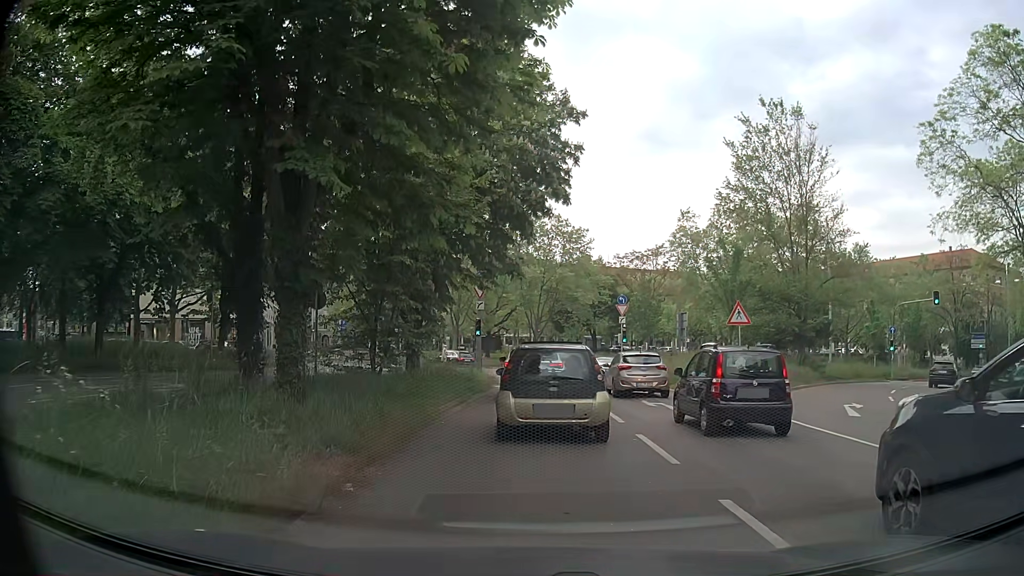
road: primary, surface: asphalt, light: Day
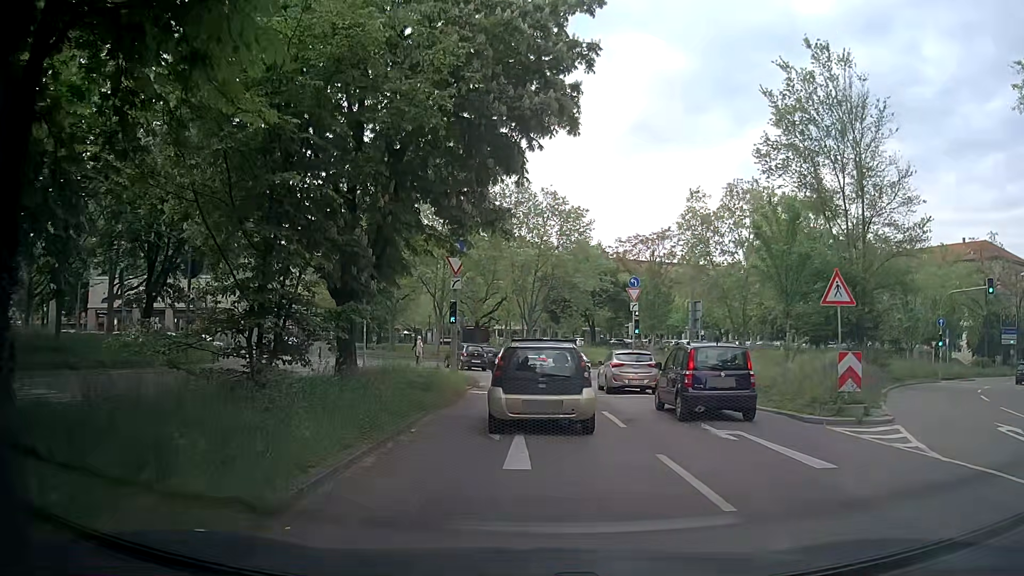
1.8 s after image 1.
(-0.2, +8.0) m; +1°
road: secondary_link
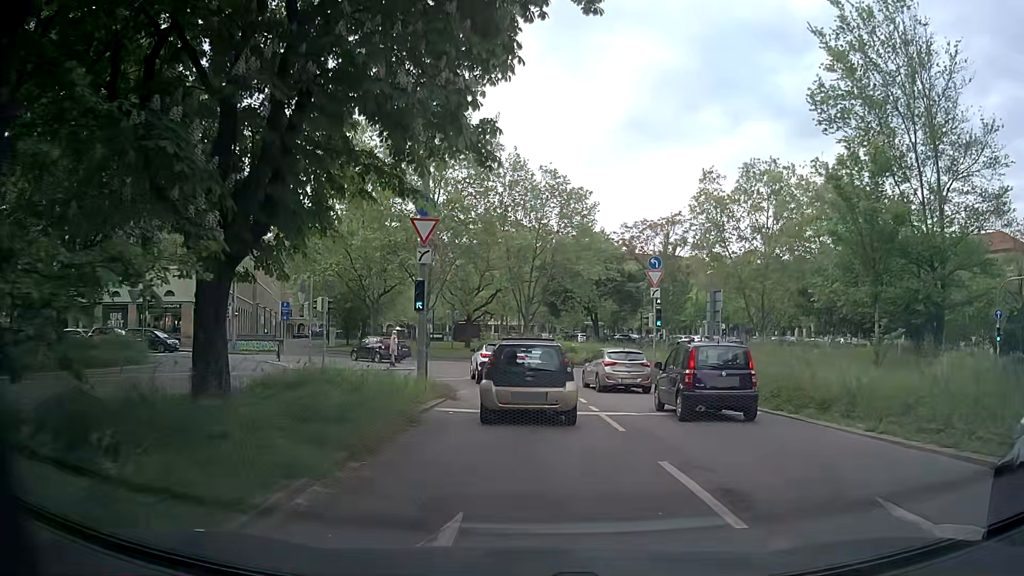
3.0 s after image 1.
(0.0, +6.9) m; 0°
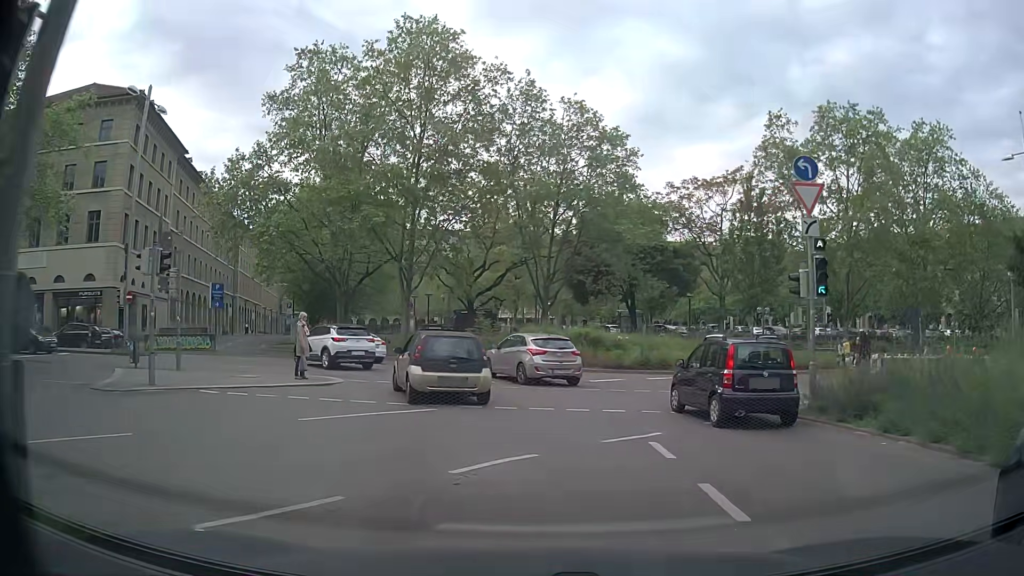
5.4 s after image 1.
(-0.3, +15.5) m; -2°
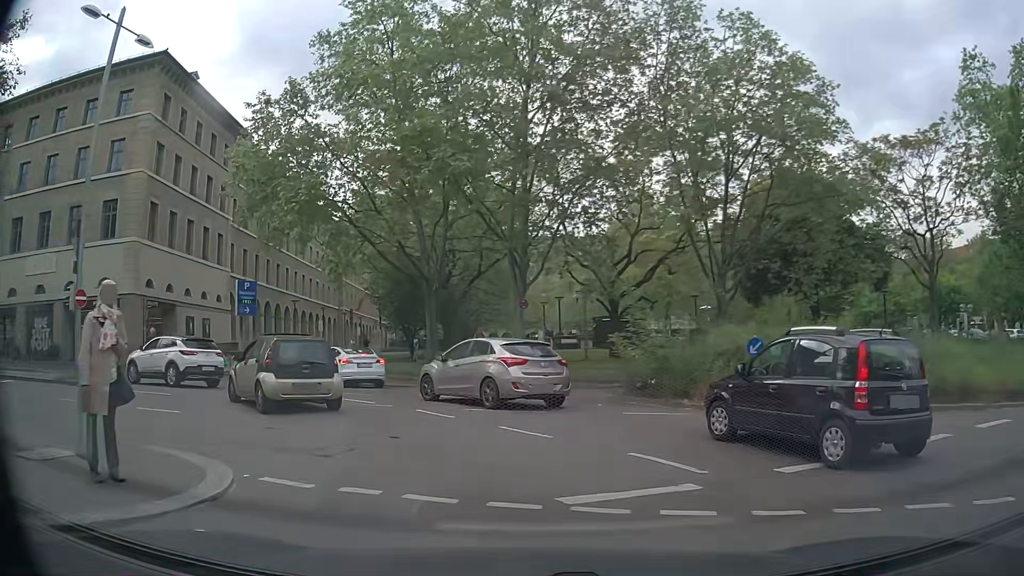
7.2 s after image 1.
(-1.0, +13.0) m; -12°
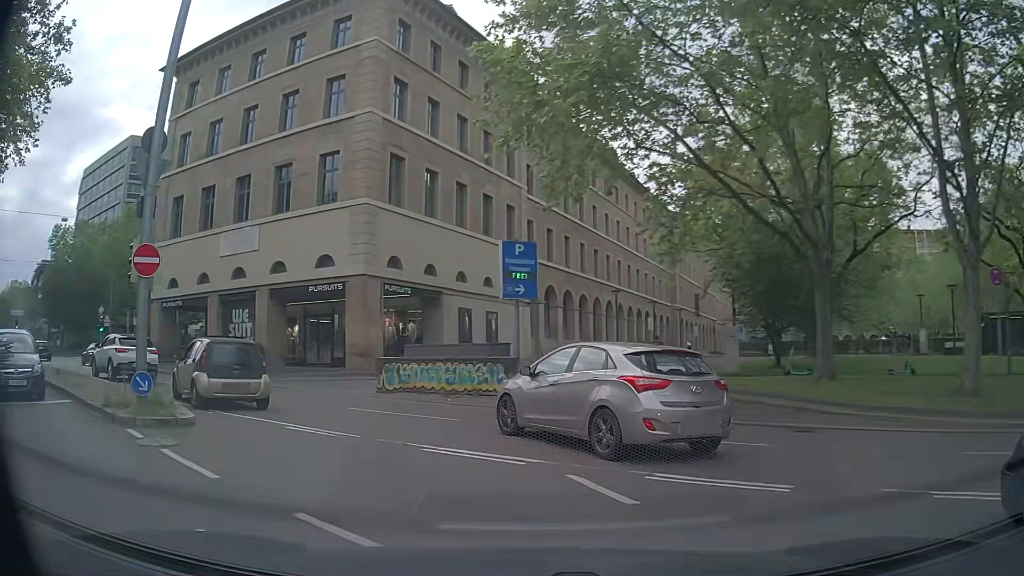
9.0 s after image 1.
(-2.6, +11.6) m; -27°
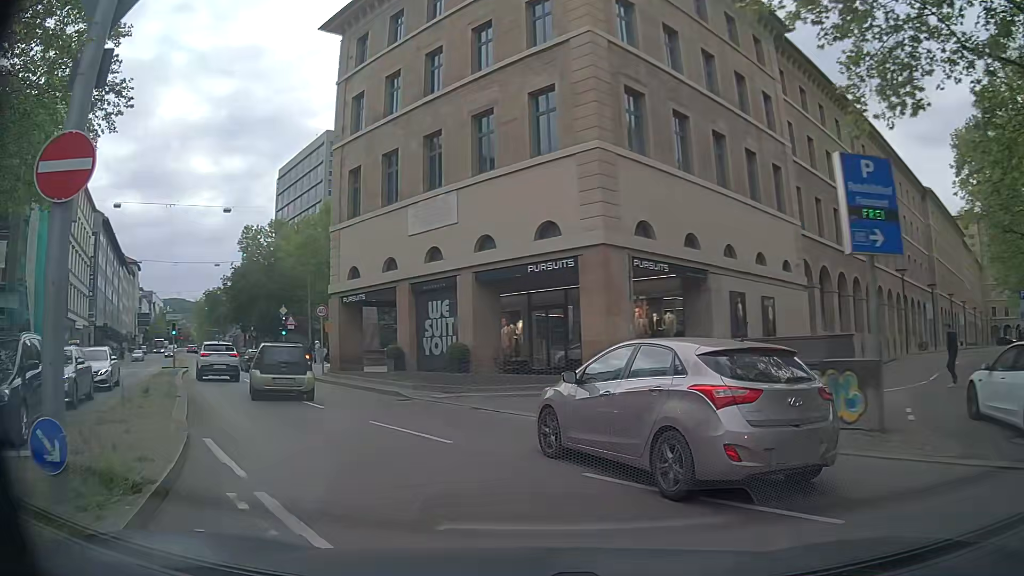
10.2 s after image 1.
(-1.4, +7.8) m; -20°
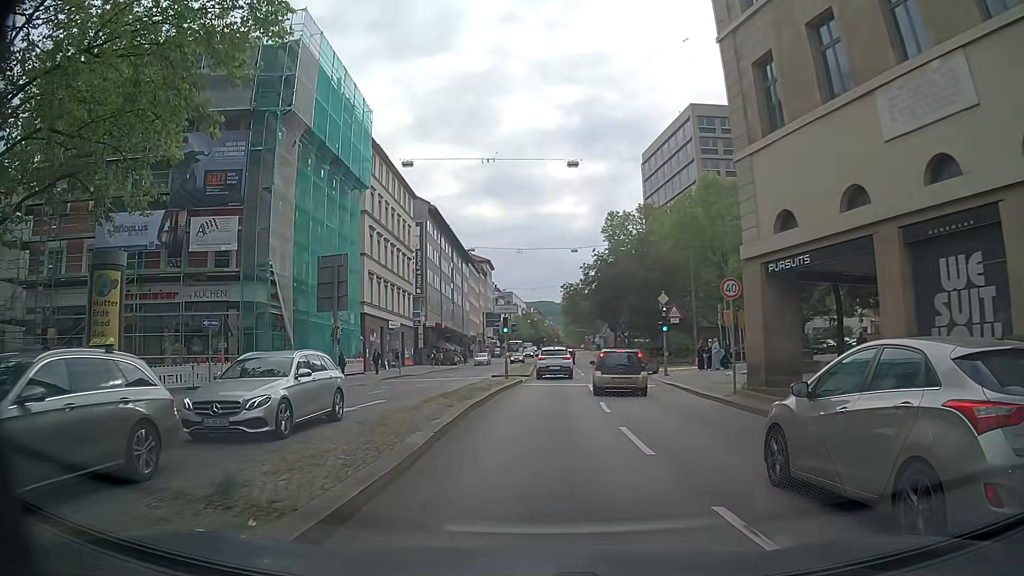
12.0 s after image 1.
(-3.9, +12.0) m; -33°
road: secondary
